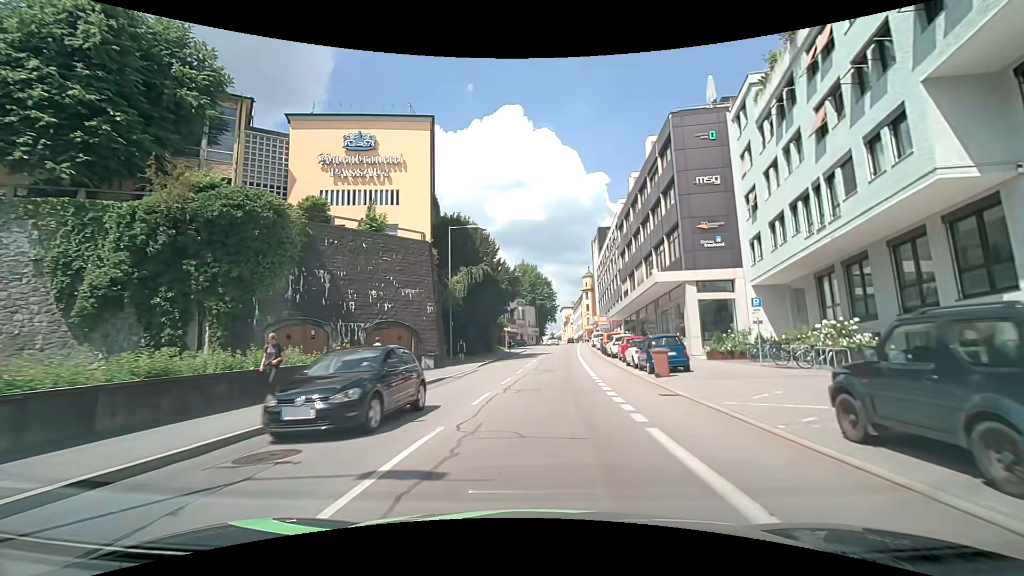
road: tertiary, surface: asphalt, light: Day
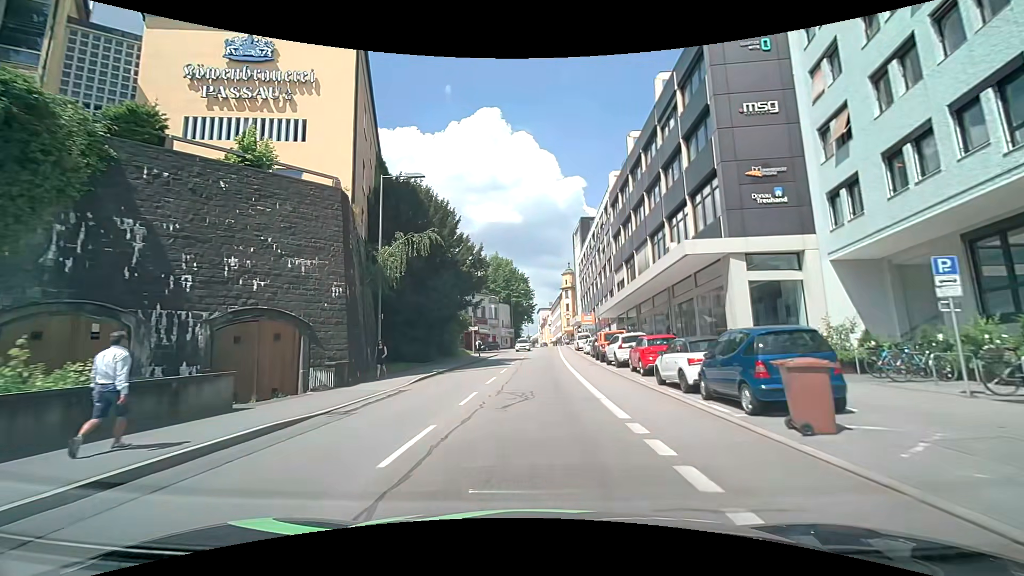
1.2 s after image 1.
(+0.4, +11.8) m; +3°
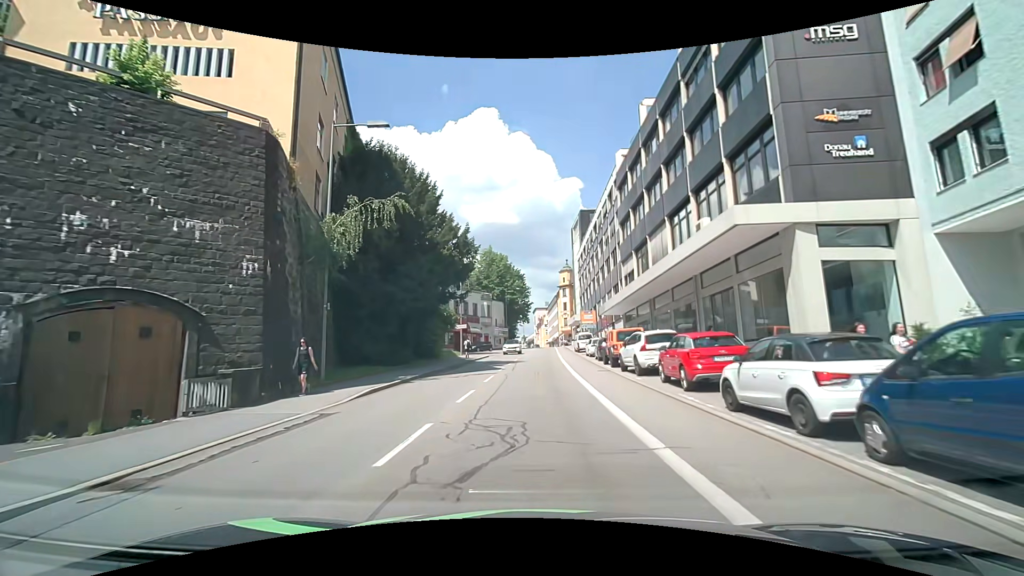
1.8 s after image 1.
(+0.1, +6.0) m; +2°
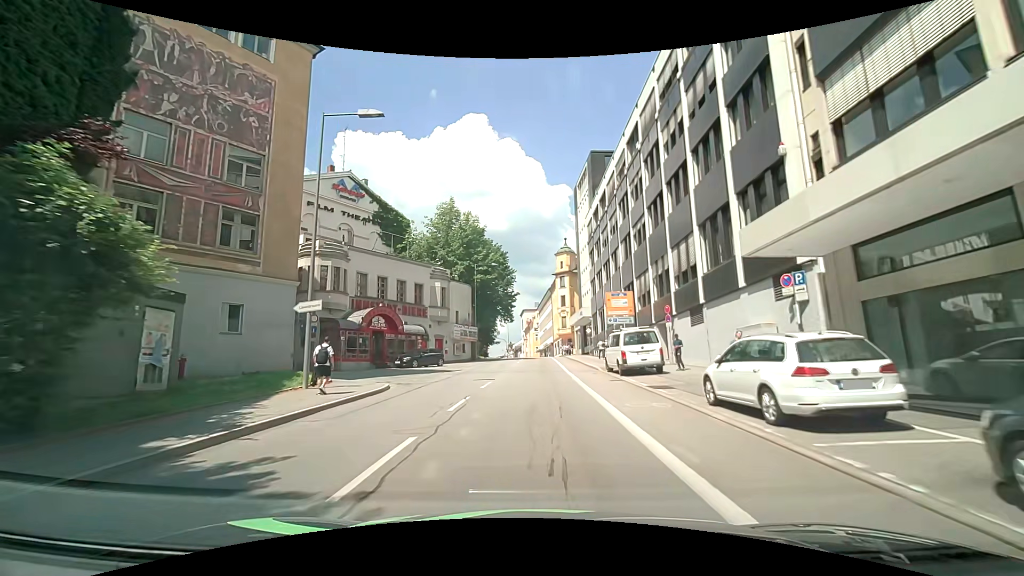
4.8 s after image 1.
(-0.4, +31.3) m; 0°
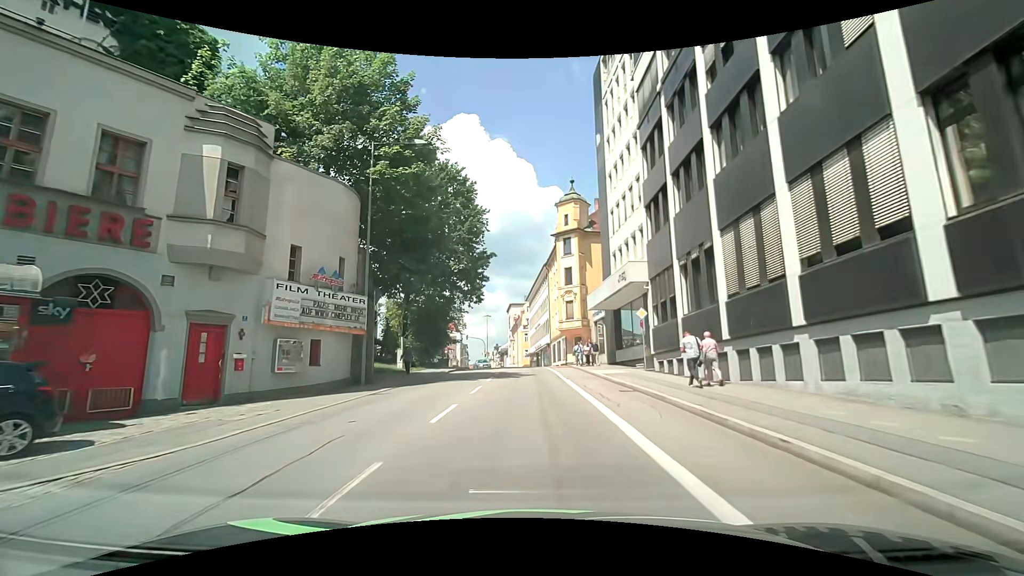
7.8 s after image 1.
(+0.6, +31.6) m; +2°
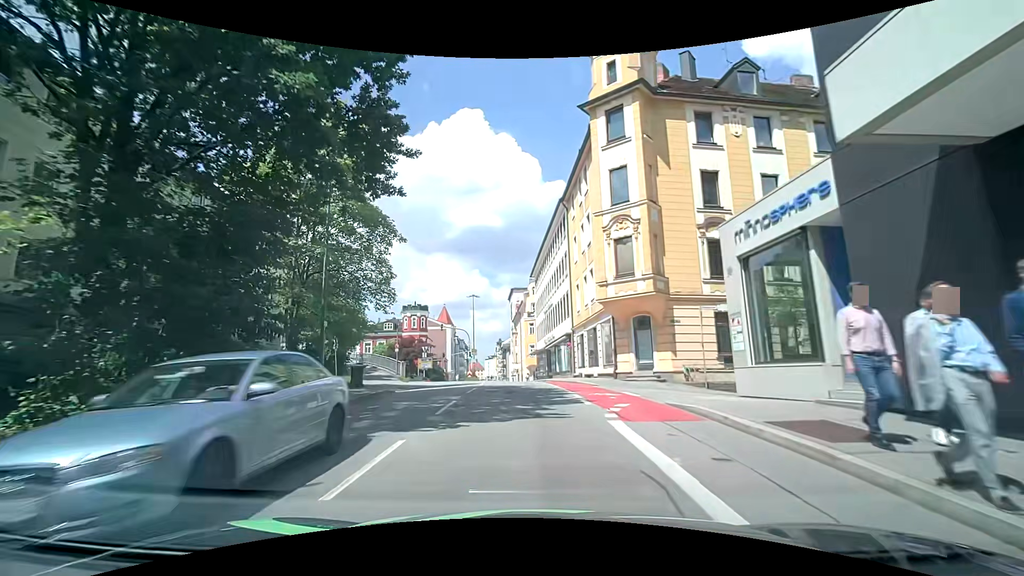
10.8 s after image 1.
(-0.6, +28.4) m; -4°
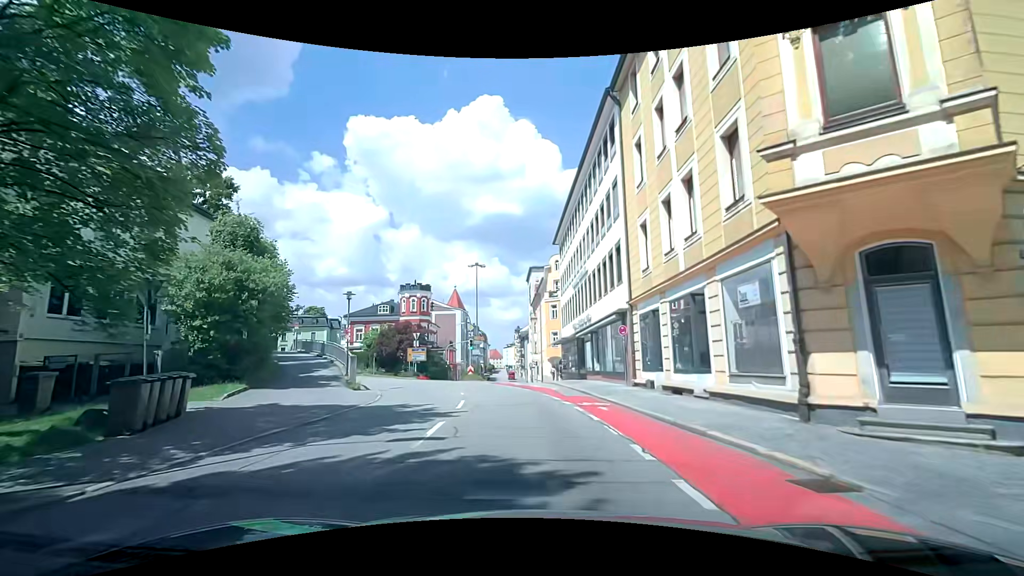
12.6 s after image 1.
(0.0, +15.5) m; 0°
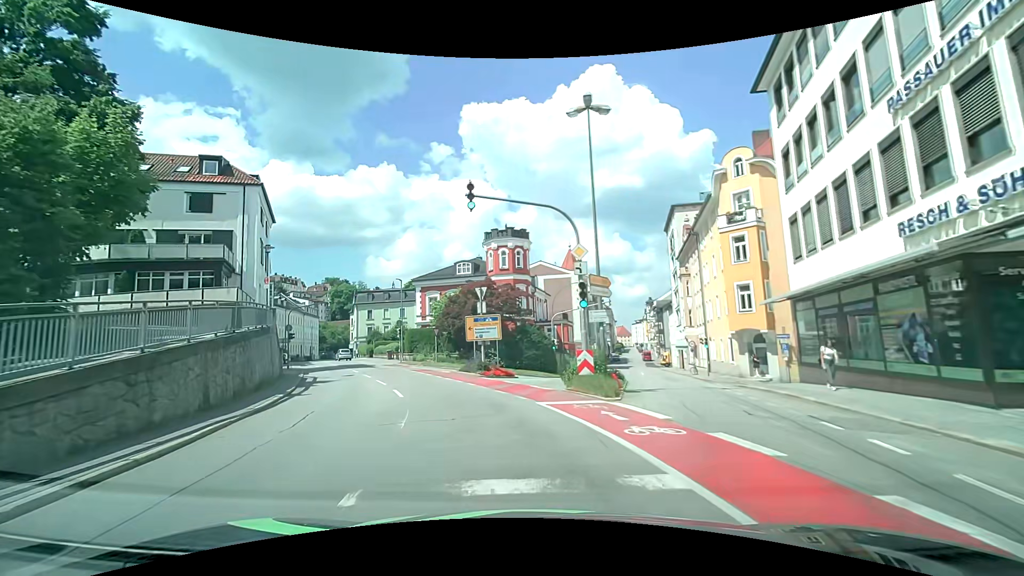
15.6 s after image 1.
(-2.5, +26.1) m; -13°
(-1, +10) (-4, +20) (-8, +29) (-12, +38) (-17, +47) (-21, +55) (-26, +64) (-31, +73) (-35, +82) (-39, +91) m
